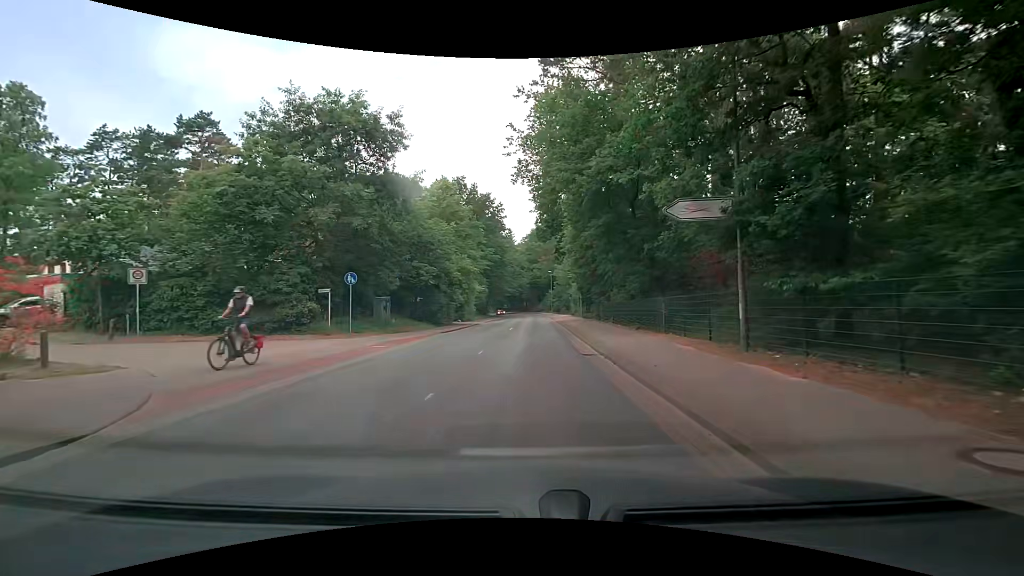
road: tertiary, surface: asphalt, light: Day
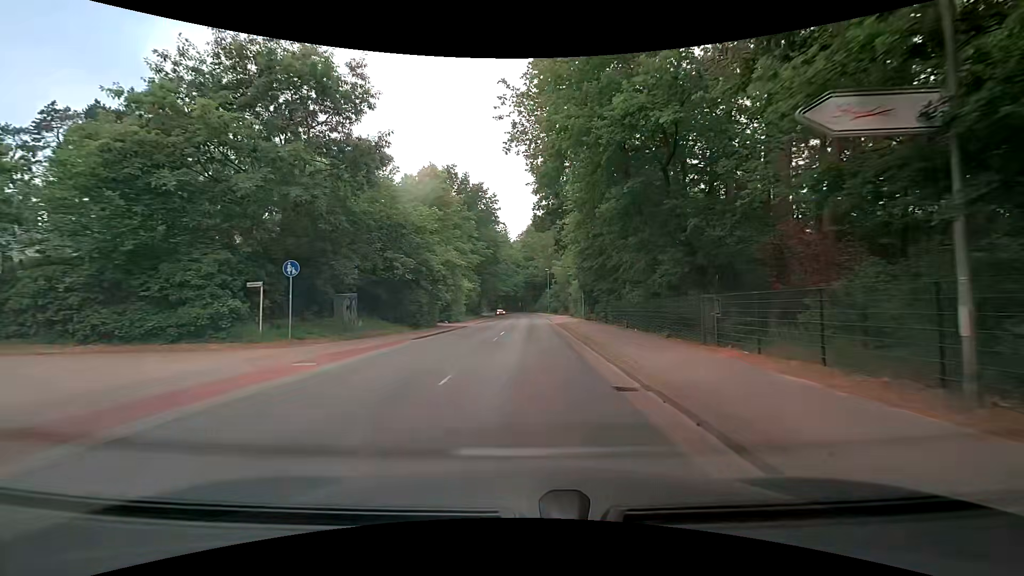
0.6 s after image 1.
(0.0, +5.9) m; 0°
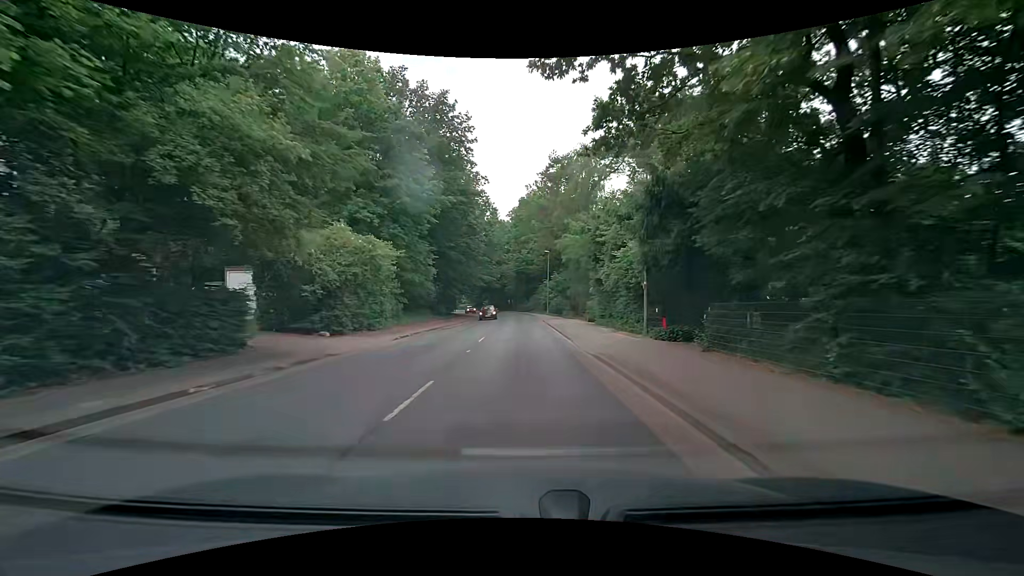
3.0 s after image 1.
(+0.3, +26.6) m; 0°
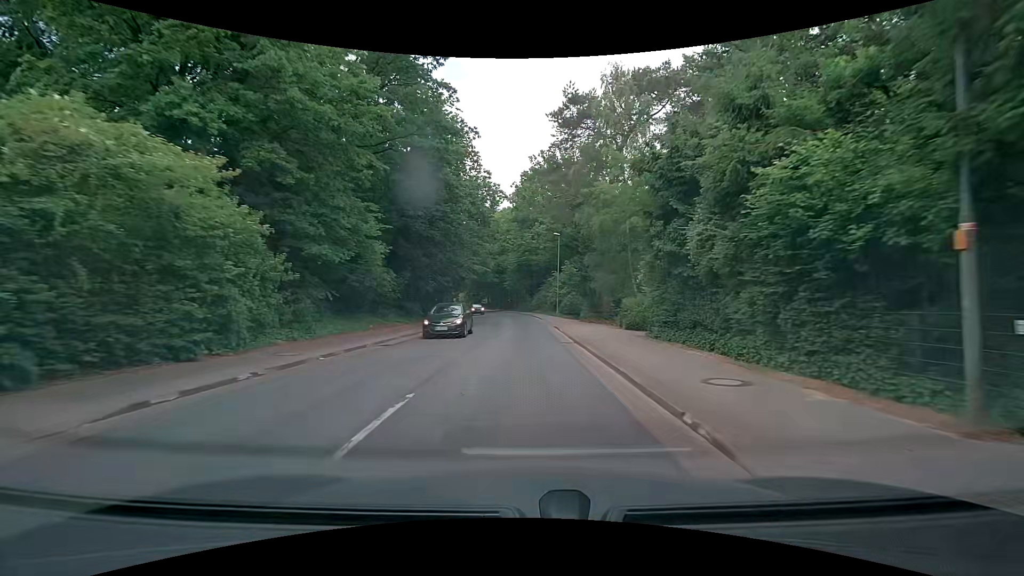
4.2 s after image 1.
(+0.2, +14.0) m; +1°
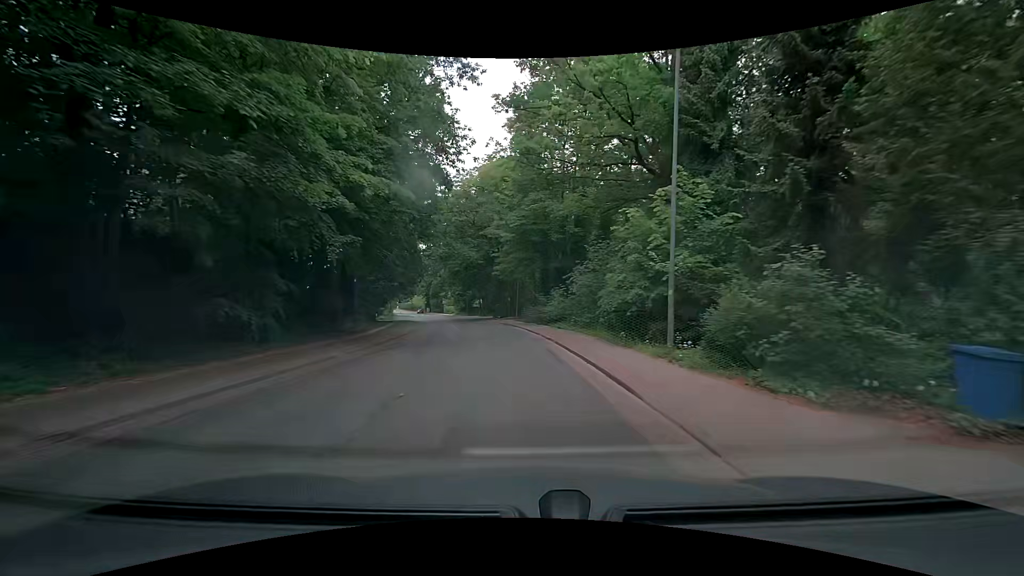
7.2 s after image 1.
(-0.5, +34.8) m; -1°
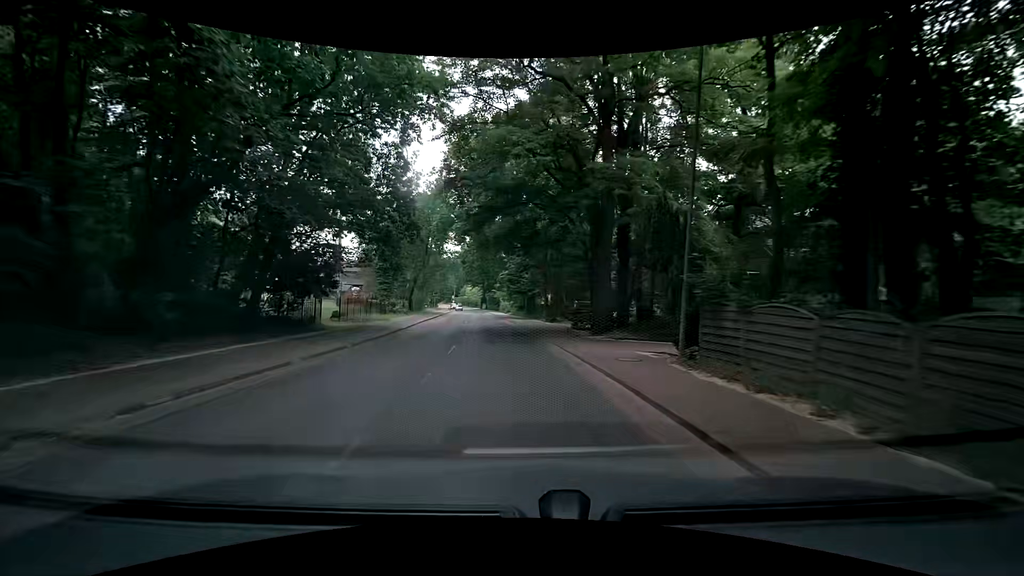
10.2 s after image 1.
(-2.5, +35.5) m; -8°
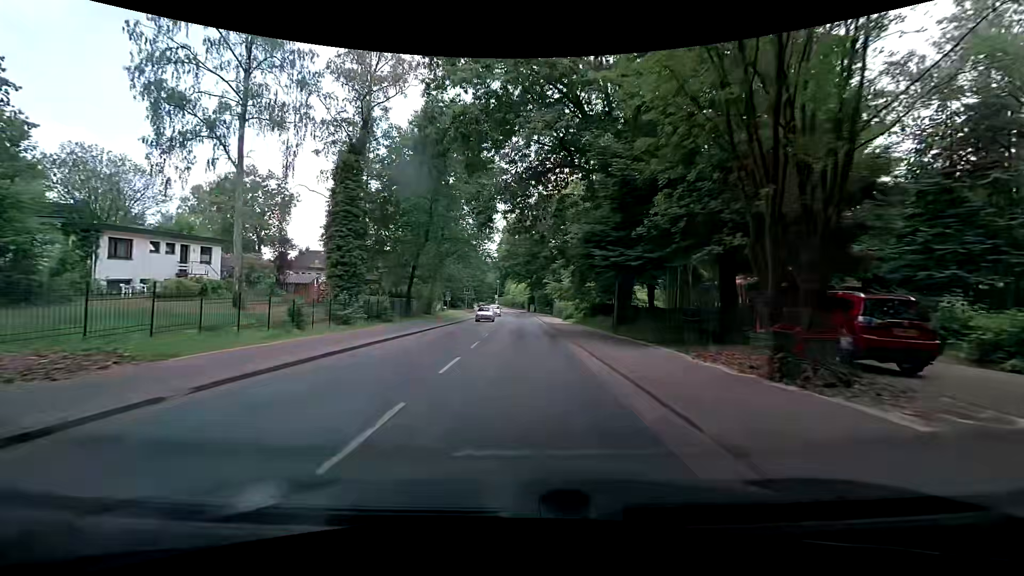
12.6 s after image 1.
(-1.9, +29.5) m; -7°
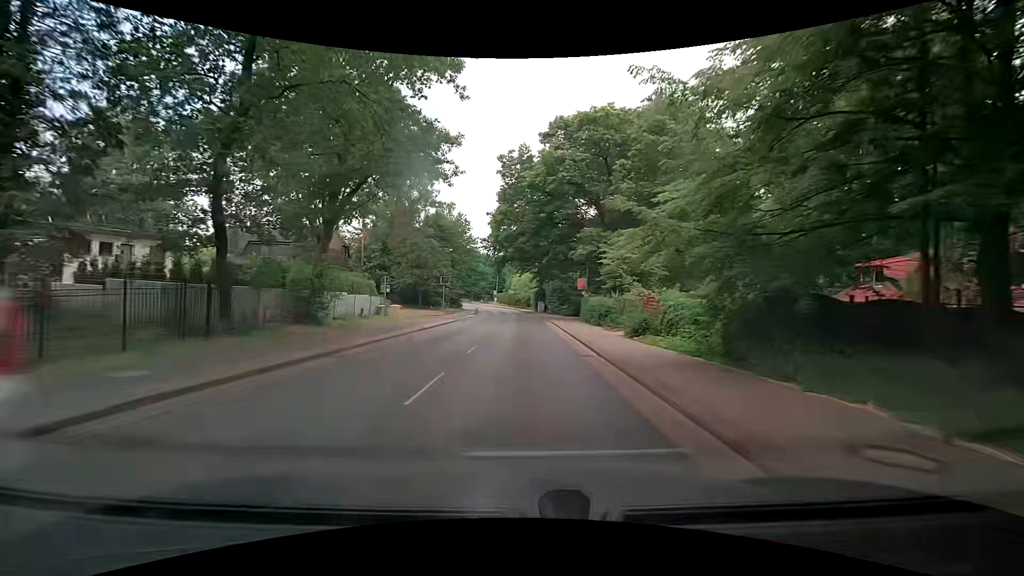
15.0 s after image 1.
(+0.3, +28.2) m; +1°
(0, +10) (0, +20) (0, +30) (0, +40) (0, +50) (-1, +60) (-2, +70) (-3, +80) (-4, +90) (-6, +100) m
